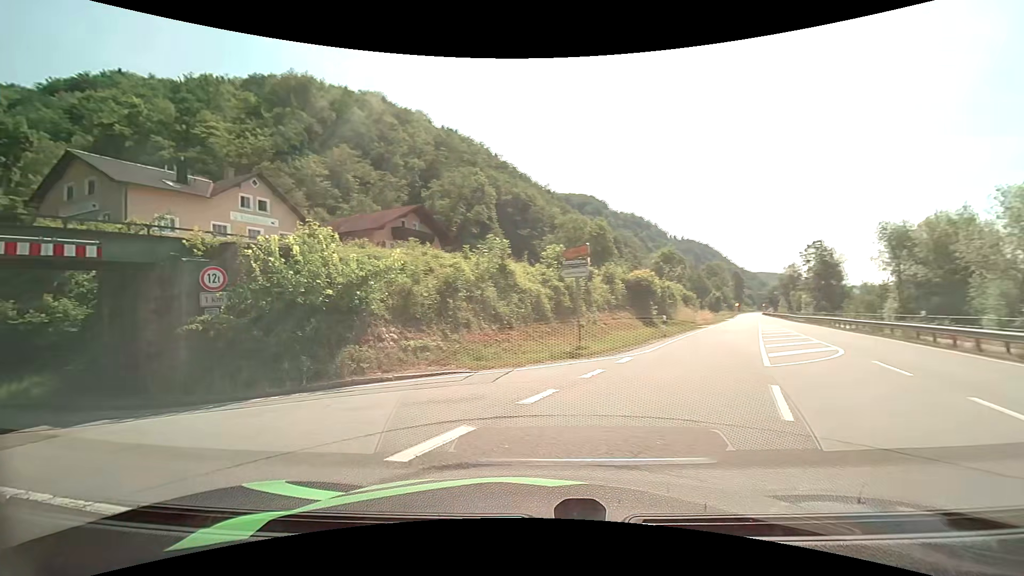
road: primary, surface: asphalt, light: Day
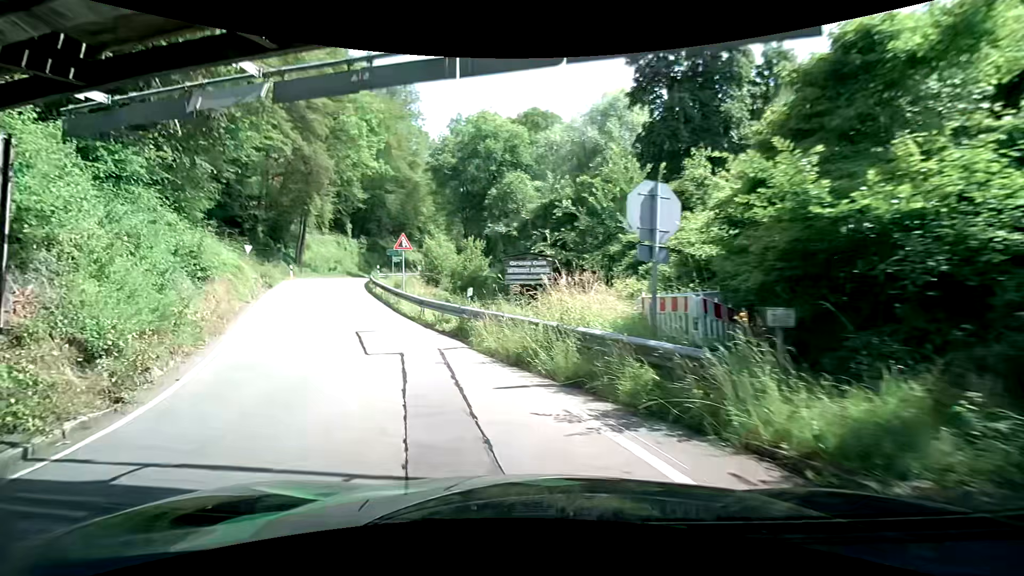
(-9.7, +10.9) m; -73°
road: tertiary
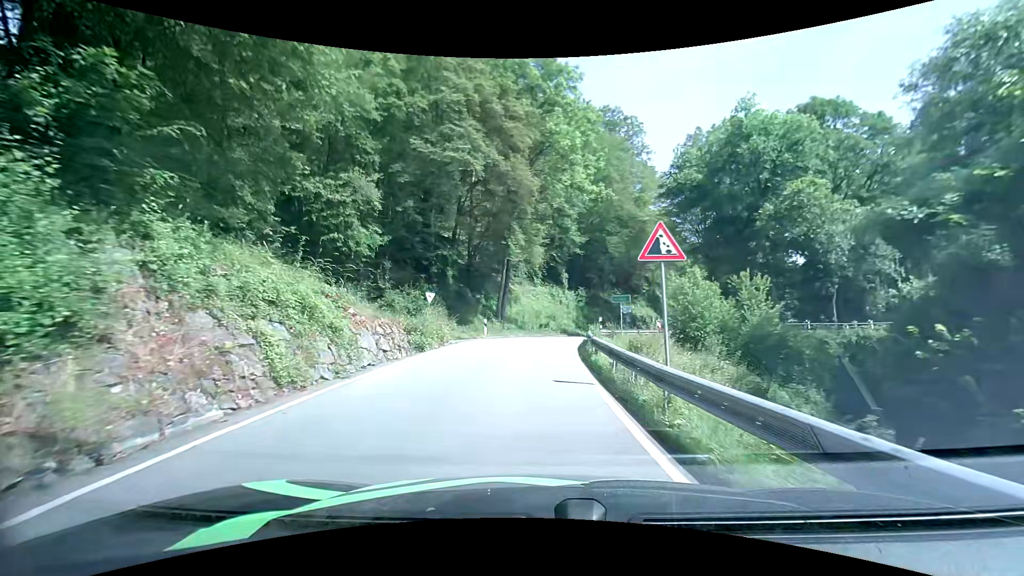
(-3.2, +13.9) m; -23°
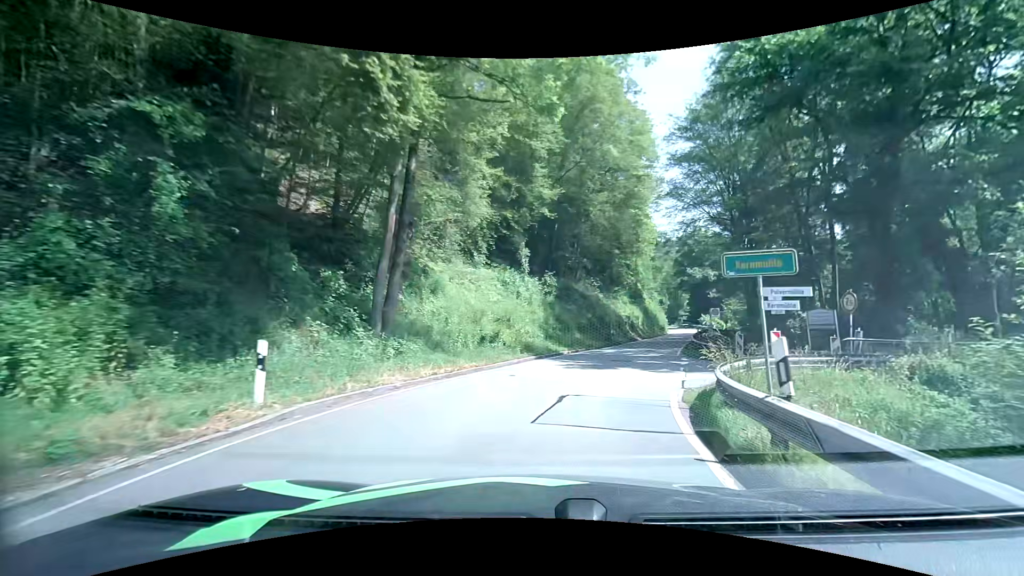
(+0.1, +22.1) m; +6°
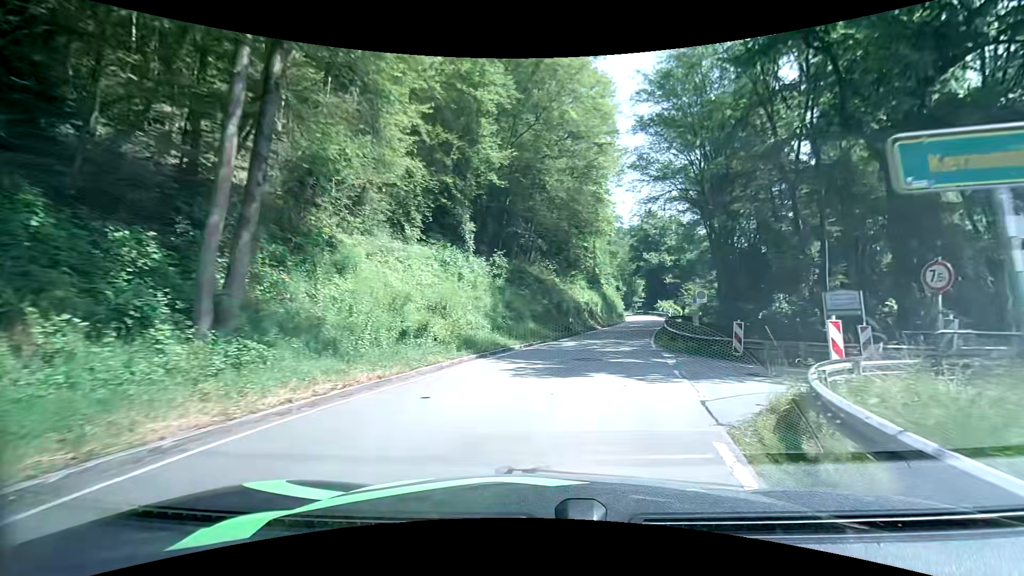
(+0.3, +5.5) m; +5°
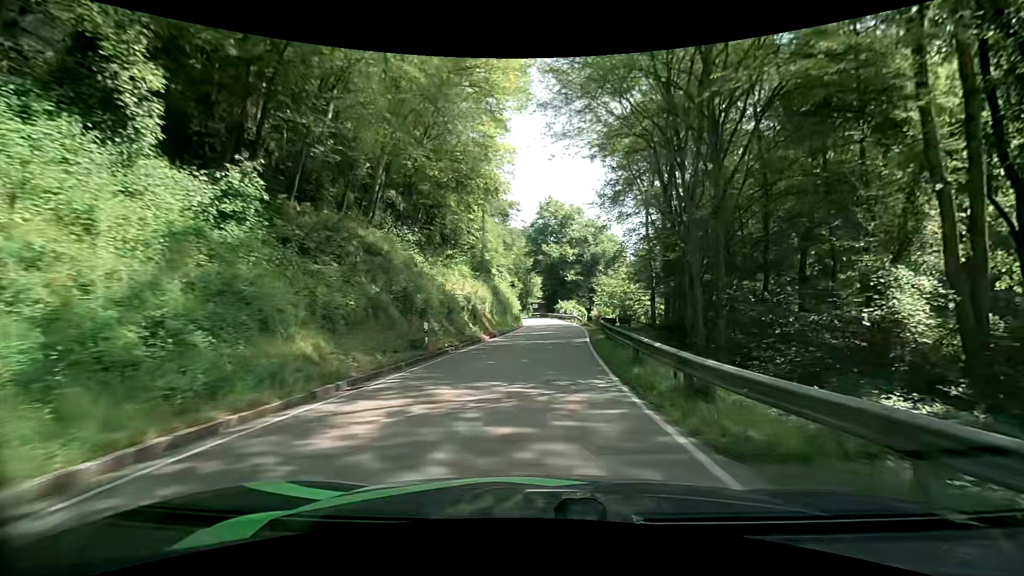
(+2.0, +17.5) m; +11°
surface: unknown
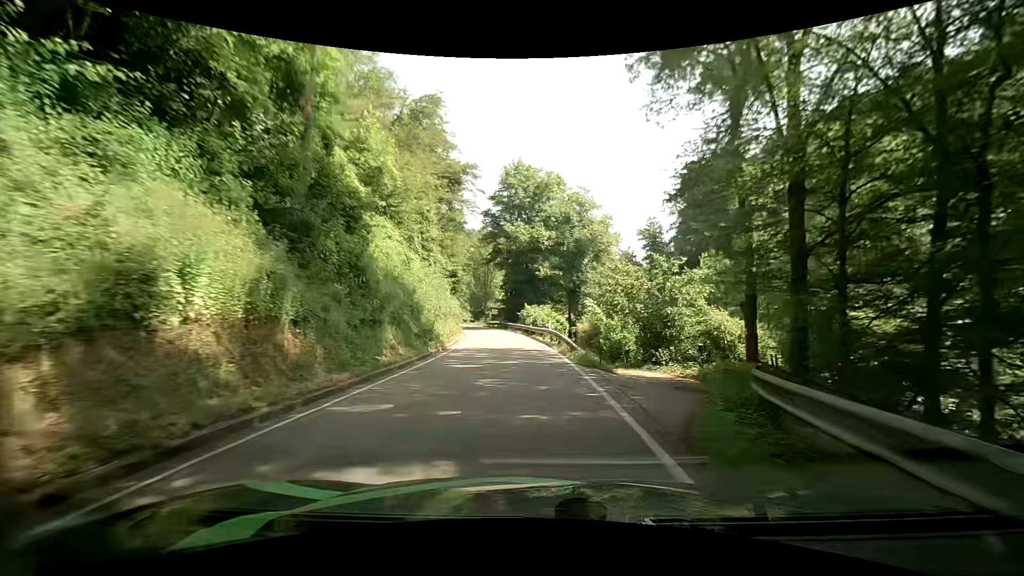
(+1.7, +25.7) m; +5°
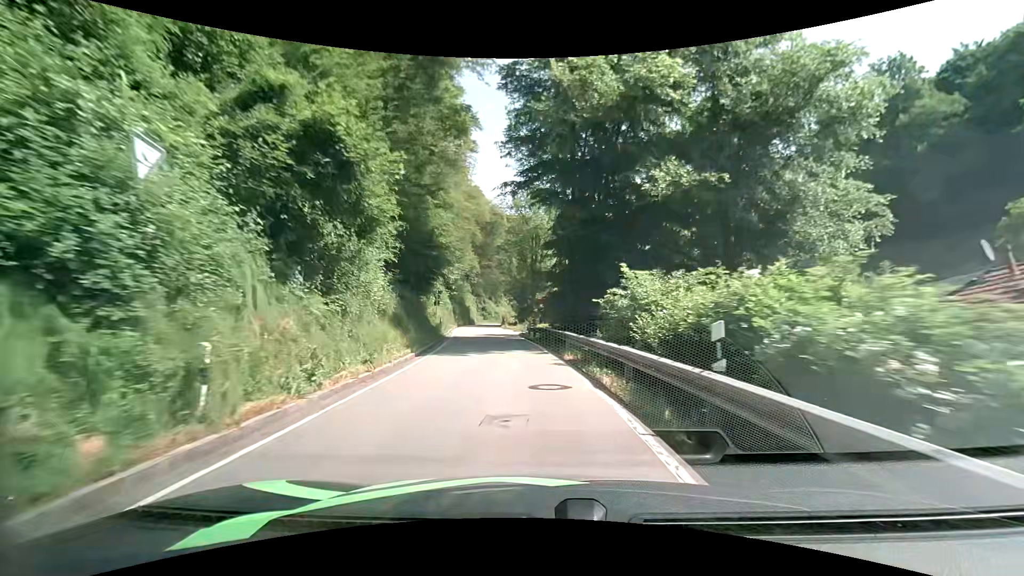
(-2.0, +35.4) m; -8°
(0, +10) (-1, +20) (-2, +30) (-3, +40) (-5, +50) (-6, +60) (-7, +70) (-7, +80) (-7, +90) (-6, +100) m
